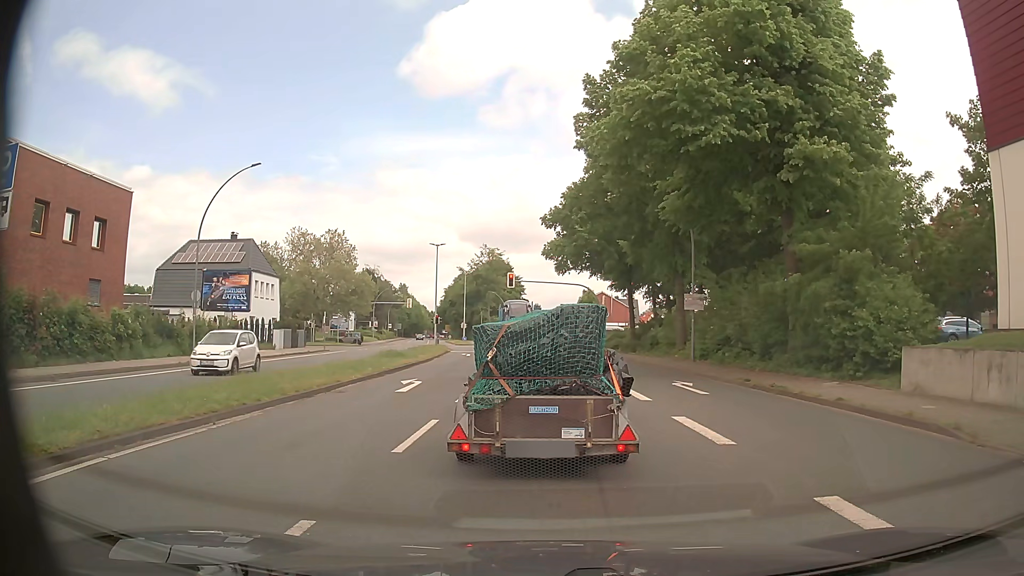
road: primary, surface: asphalt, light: Day
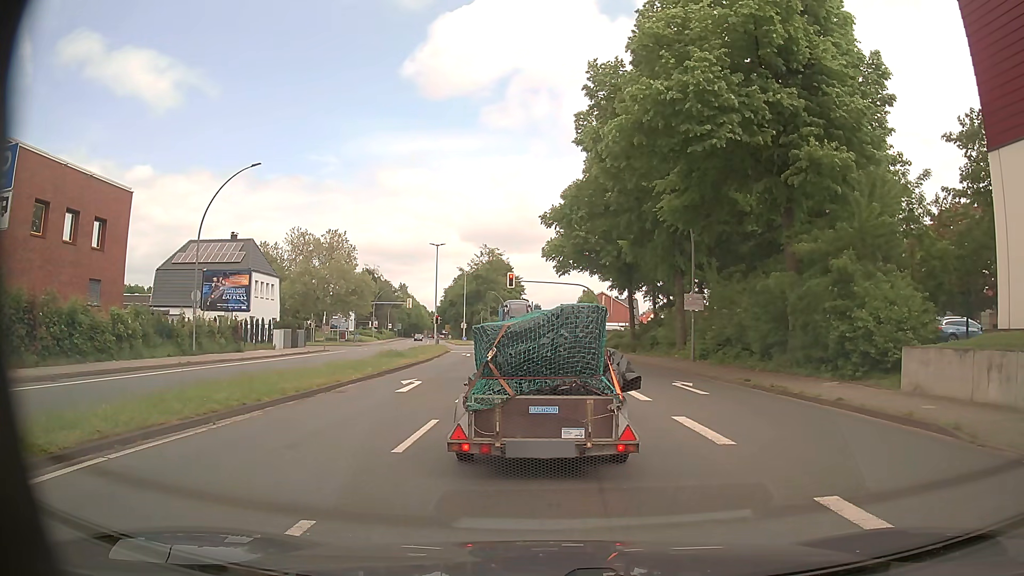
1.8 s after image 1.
(0.0, 0.0) m; 0°
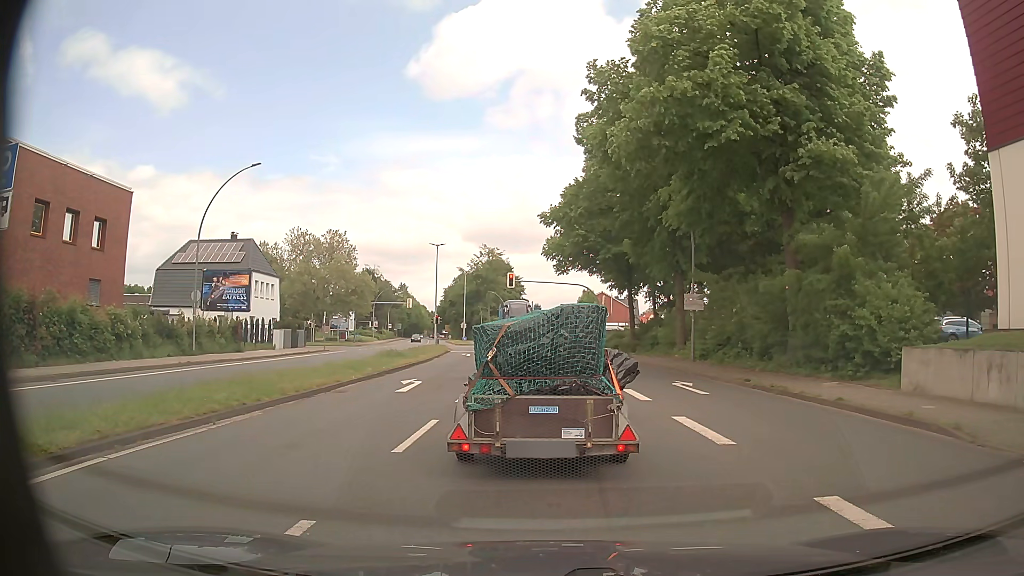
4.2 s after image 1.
(0.0, 0.0) m; 0°
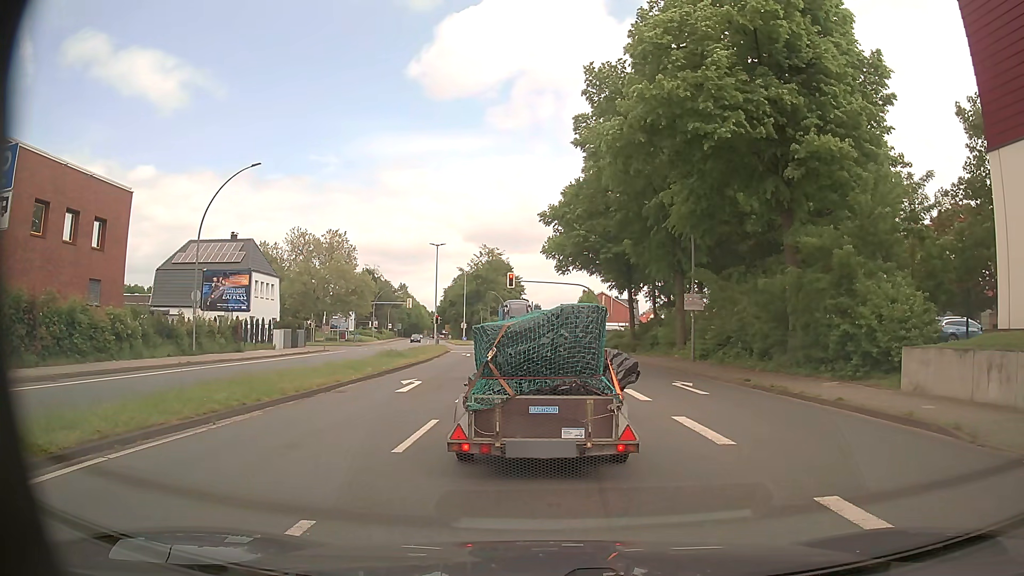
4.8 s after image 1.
(0.0, 0.0) m; 0°
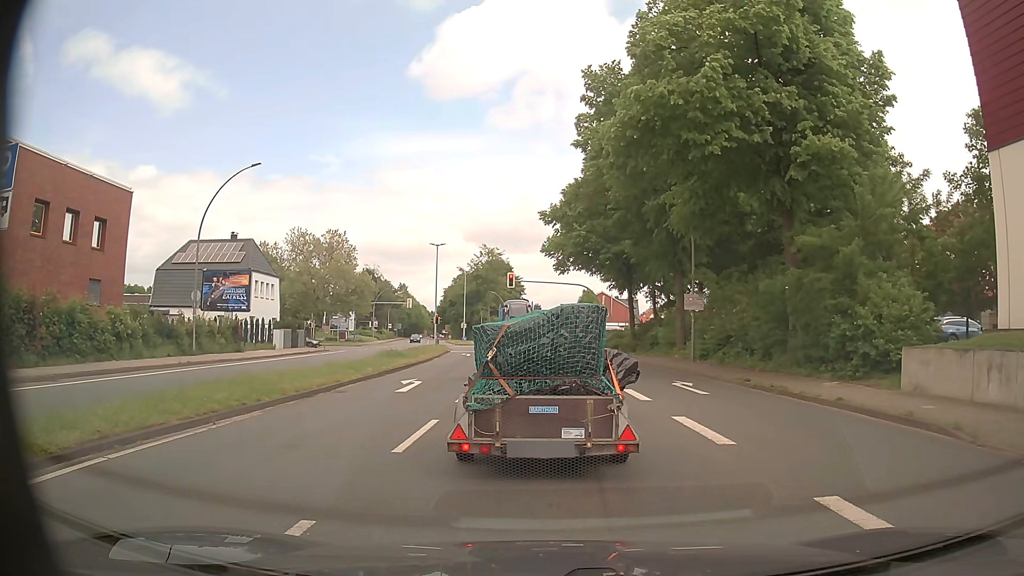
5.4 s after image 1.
(0.0, 0.0) m; 0°
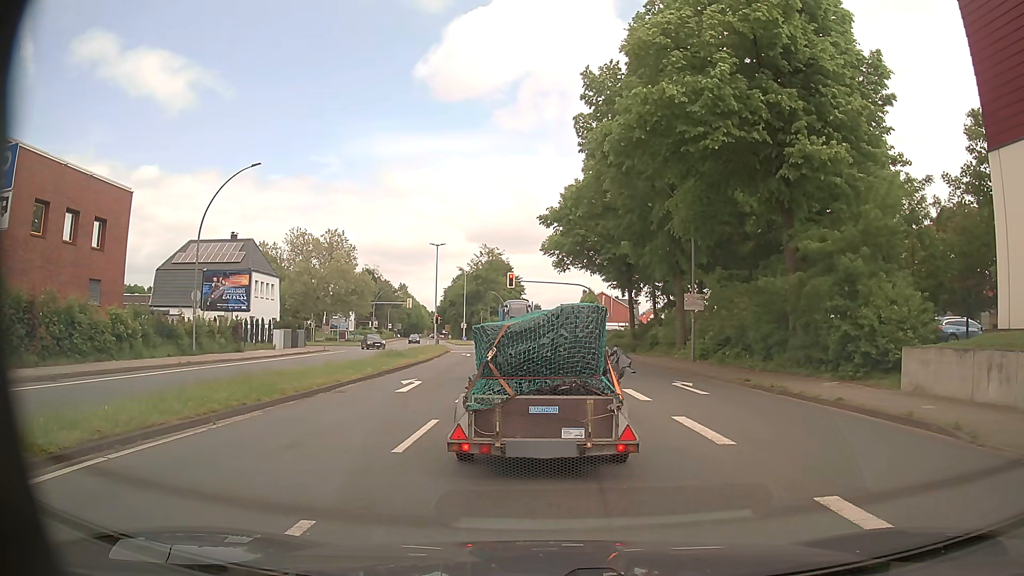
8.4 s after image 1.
(0.0, 0.0) m; 0°
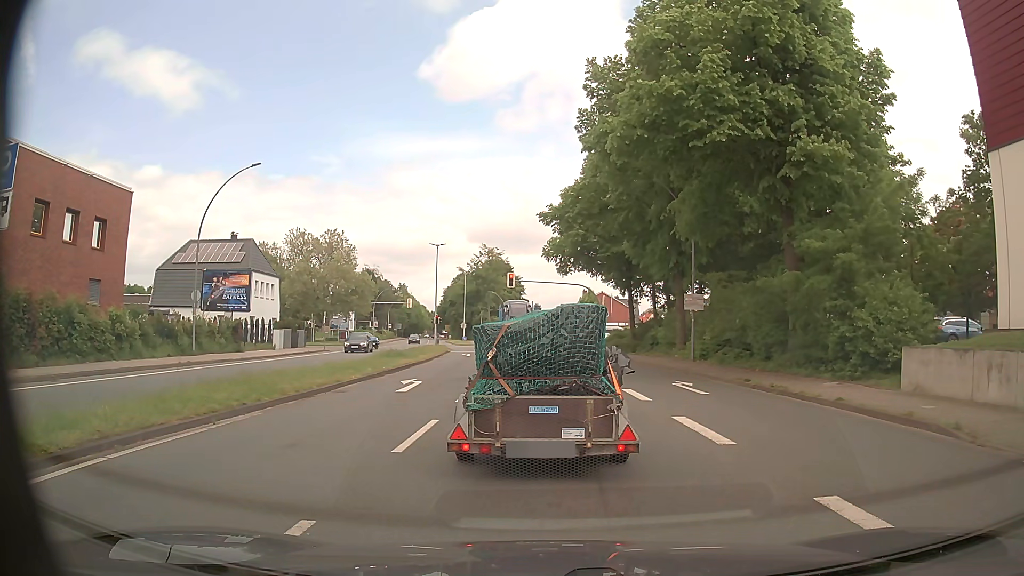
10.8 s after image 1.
(0.0, 0.0) m; 0°
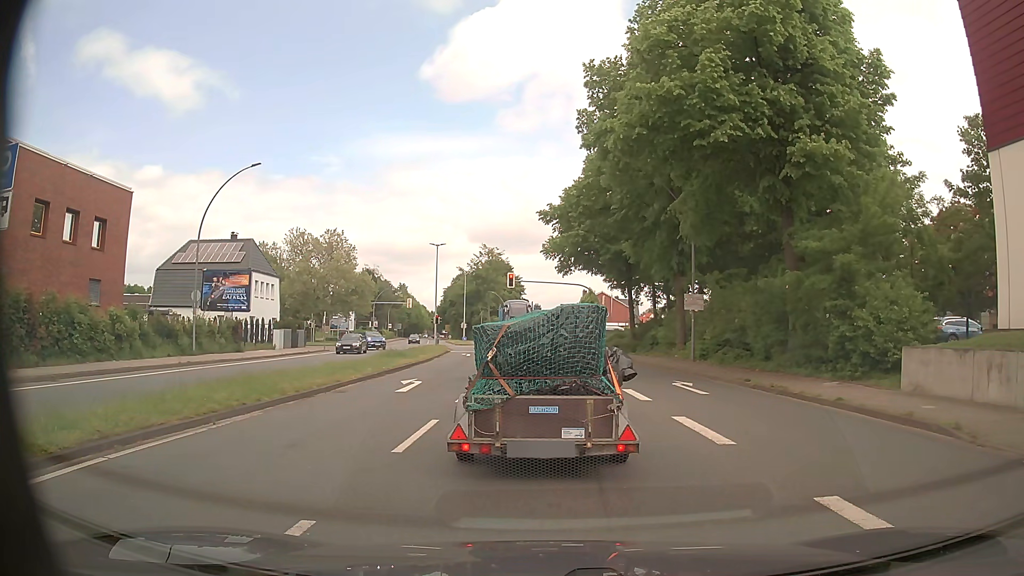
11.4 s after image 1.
(0.0, 0.0) m; 0°
(-1, +10) (-1, +20) (-2, +30) (-4, +40) (-5, +50) (-7, +60) (-9, +69) (-10, +79) (-12, +89) (-15, +99) m
